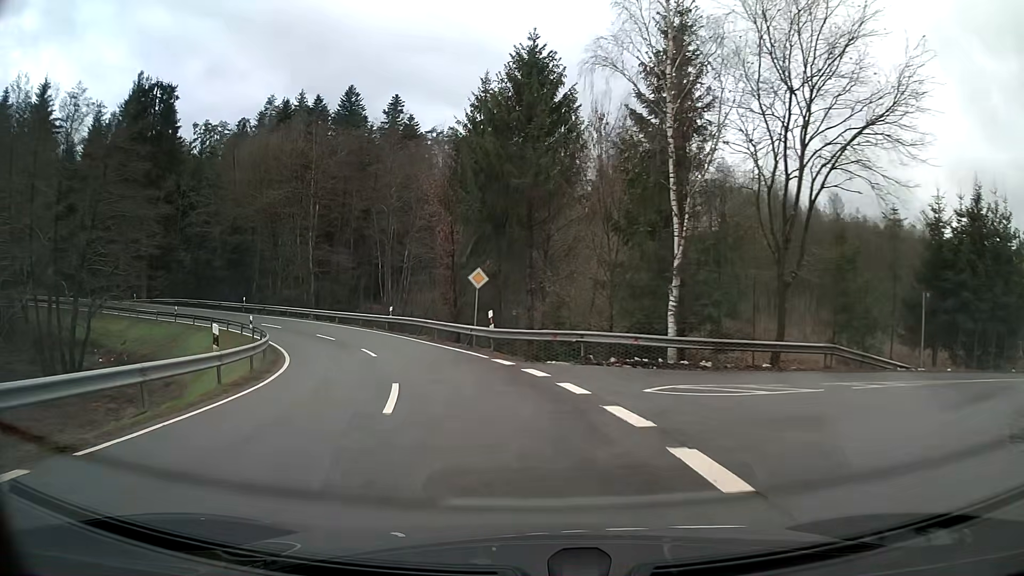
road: tertiary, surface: asphalt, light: Day
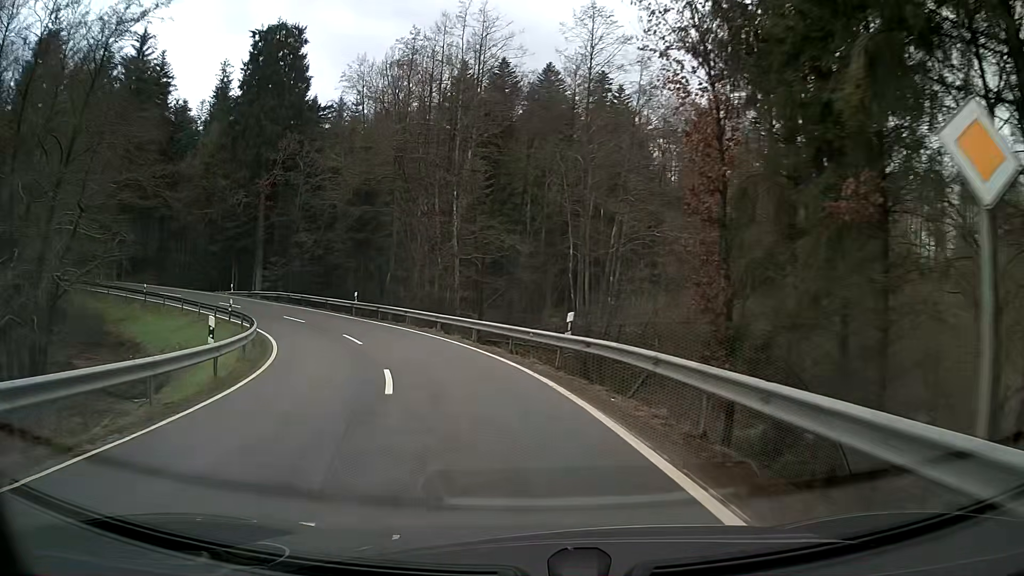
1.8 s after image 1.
(-3.4, +21.4) m; -18°
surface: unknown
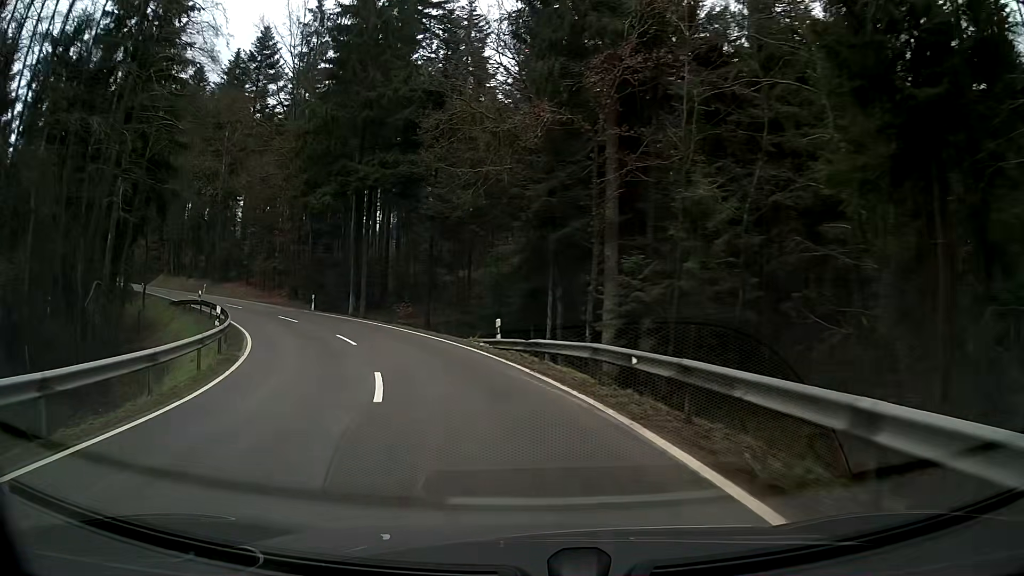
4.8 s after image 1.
(-11.5, +35.9) m; -37°
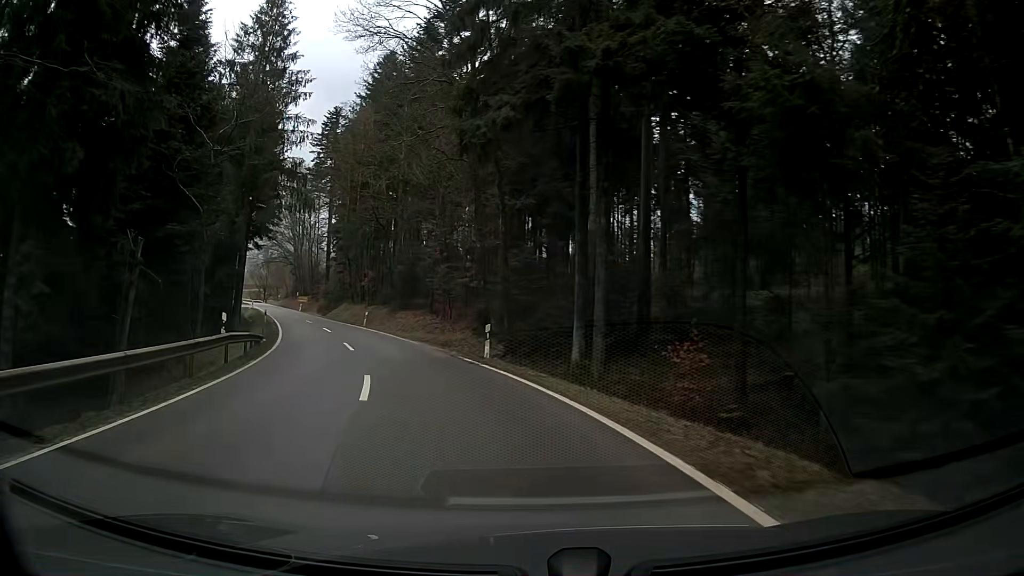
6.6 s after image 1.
(-4.4, +22.7) m; -22°
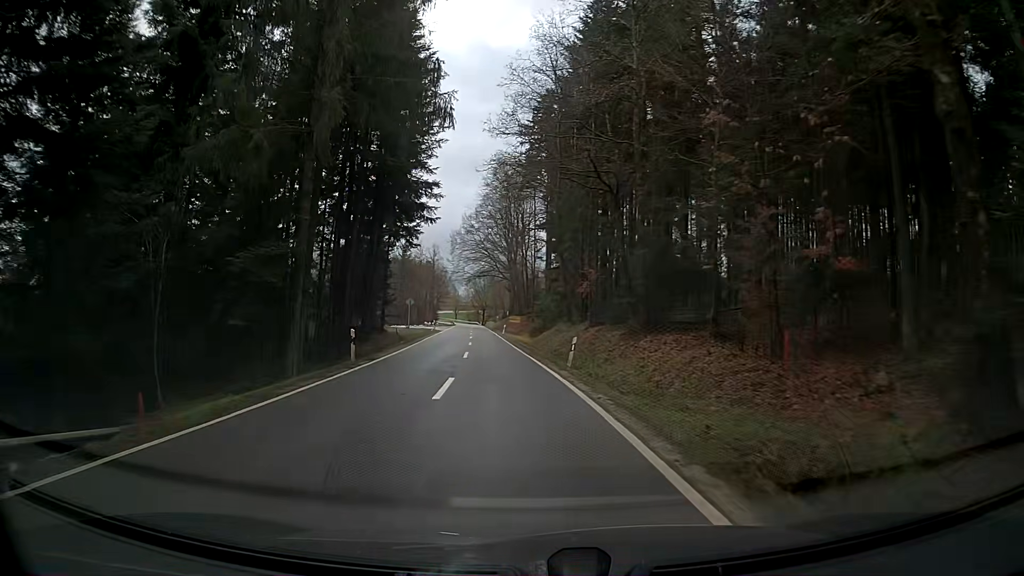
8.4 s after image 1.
(-4.2, +23.7) m; -18°
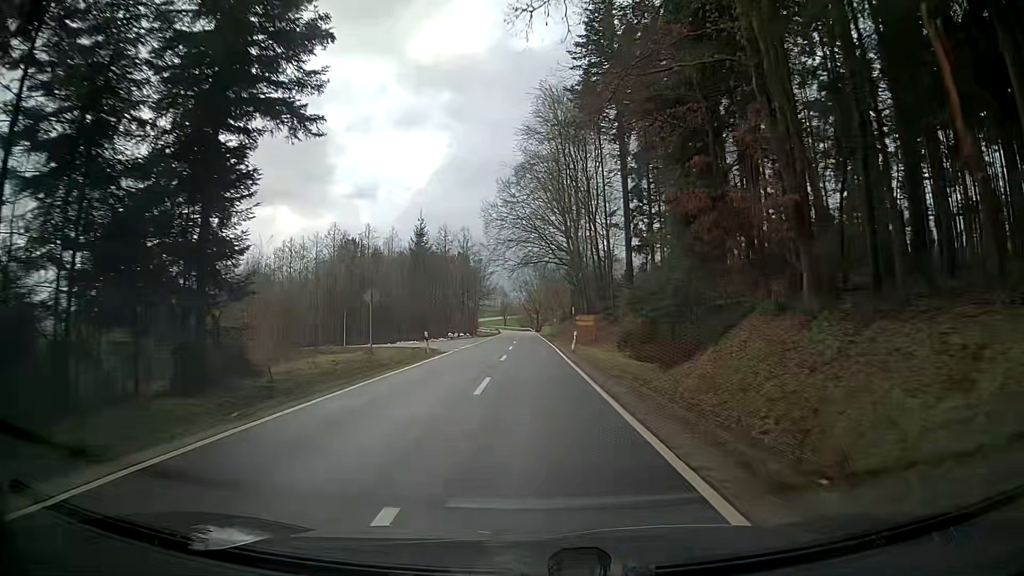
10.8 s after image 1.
(-2.2, +34.7) m; -4°
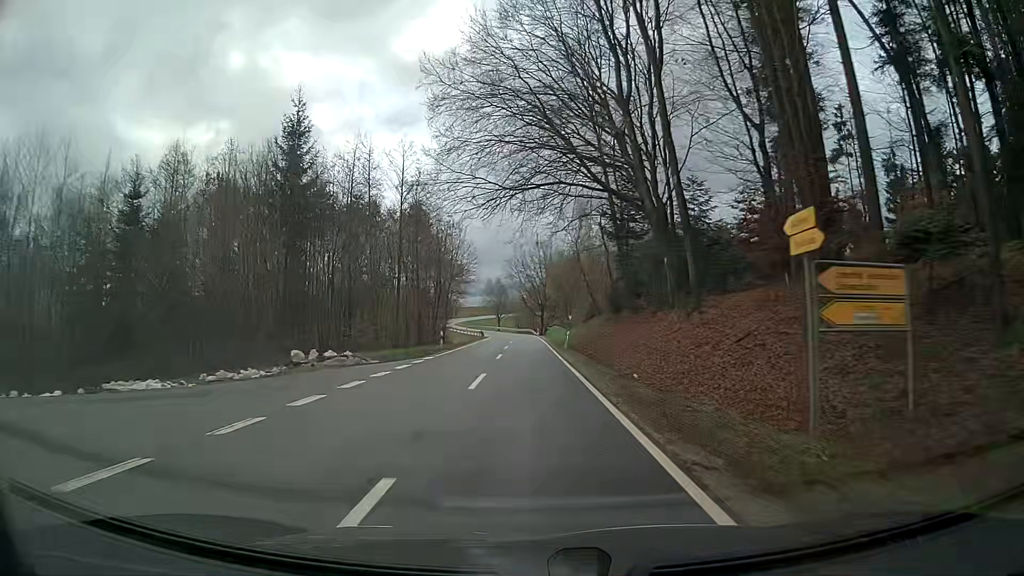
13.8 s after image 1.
(-0.2, +47.3) m; 0°
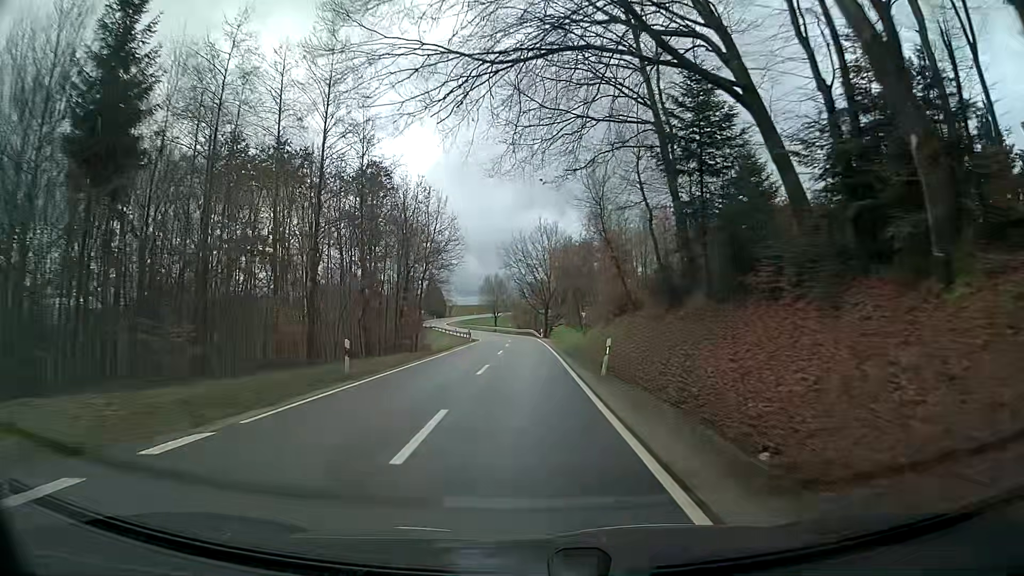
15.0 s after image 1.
(-0.1, +19.3) m; -1°
